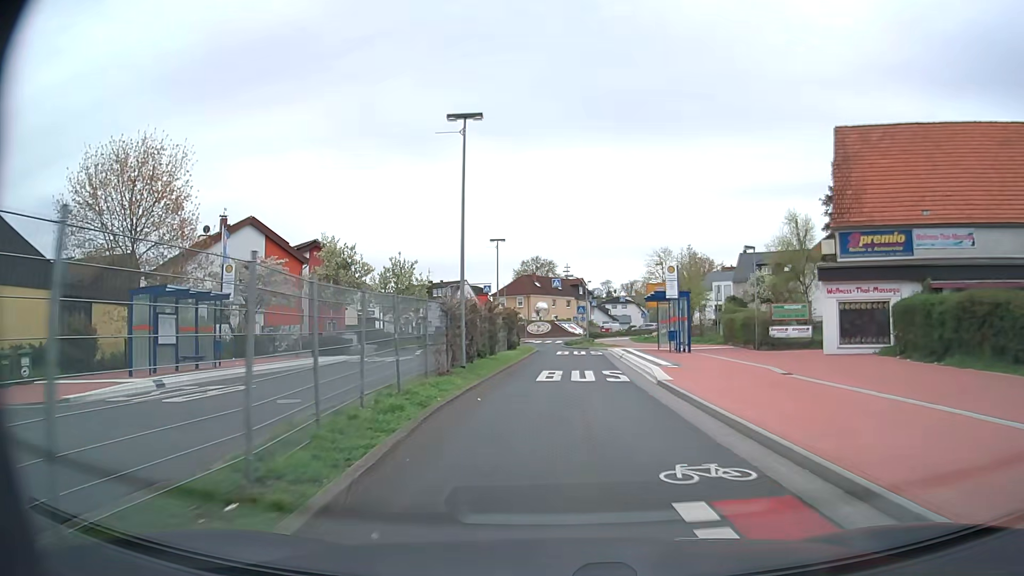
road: secondary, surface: asphalt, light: Day
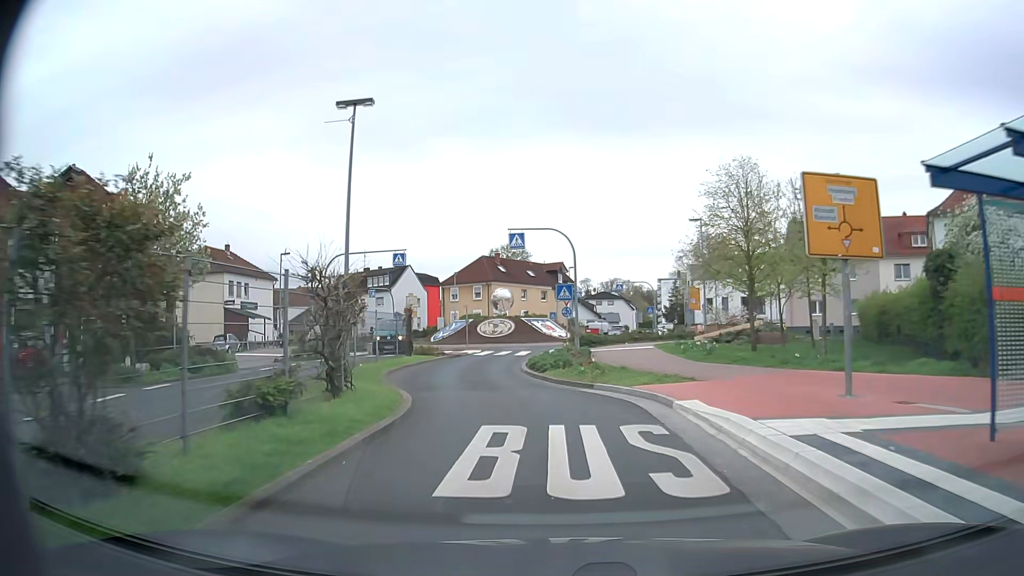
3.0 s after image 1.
(+1.1, +29.7) m; +3°
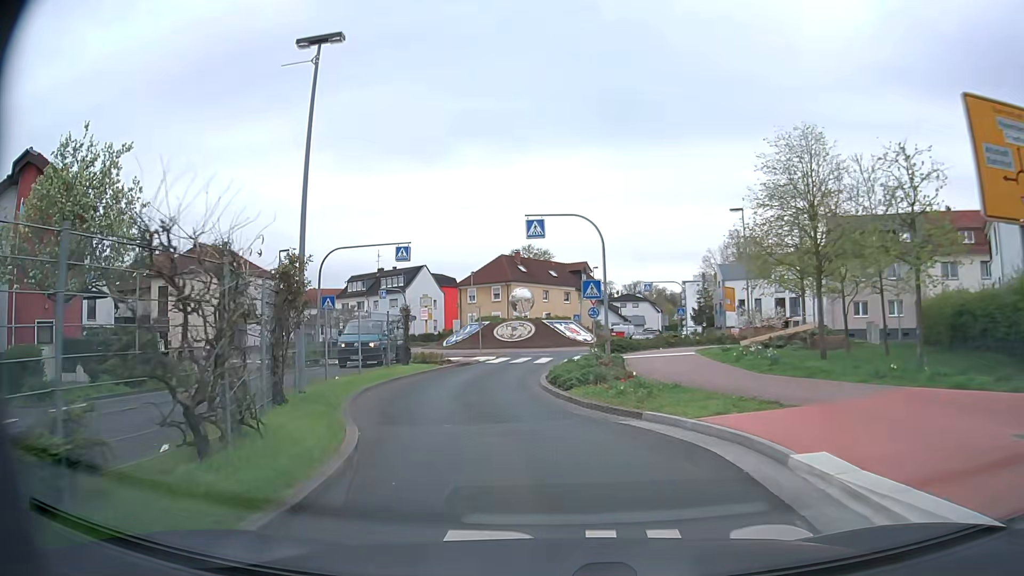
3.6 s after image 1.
(-0.1, +4.7) m; -3°
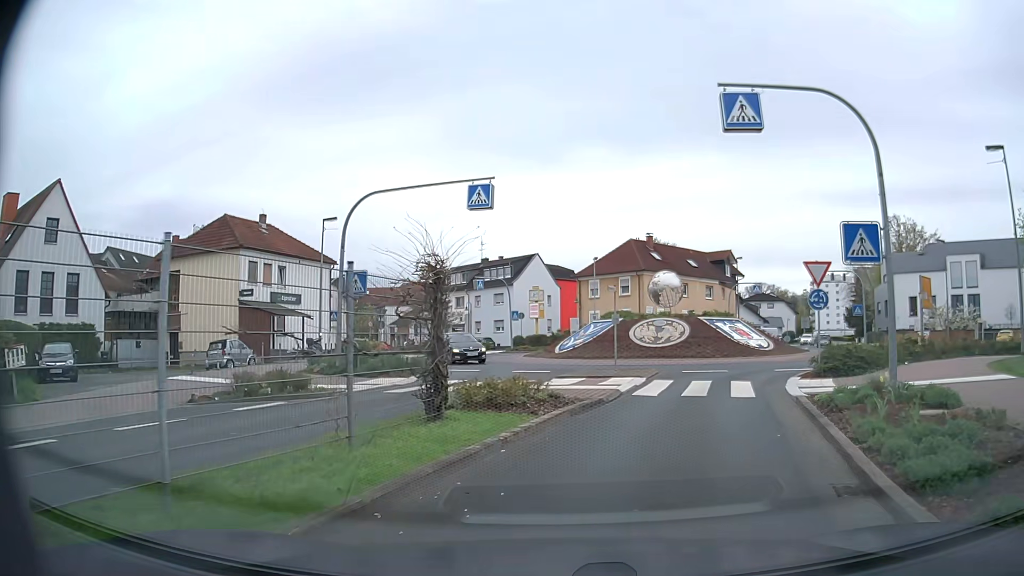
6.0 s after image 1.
(-1.6, +14.6) m; -11°
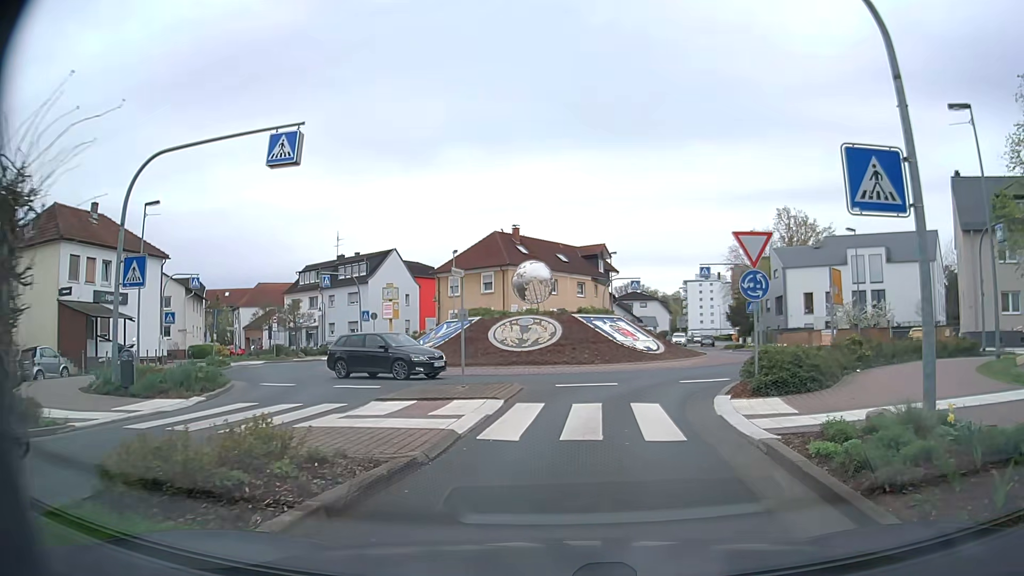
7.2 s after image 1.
(+0.5, +5.6) m; +12°
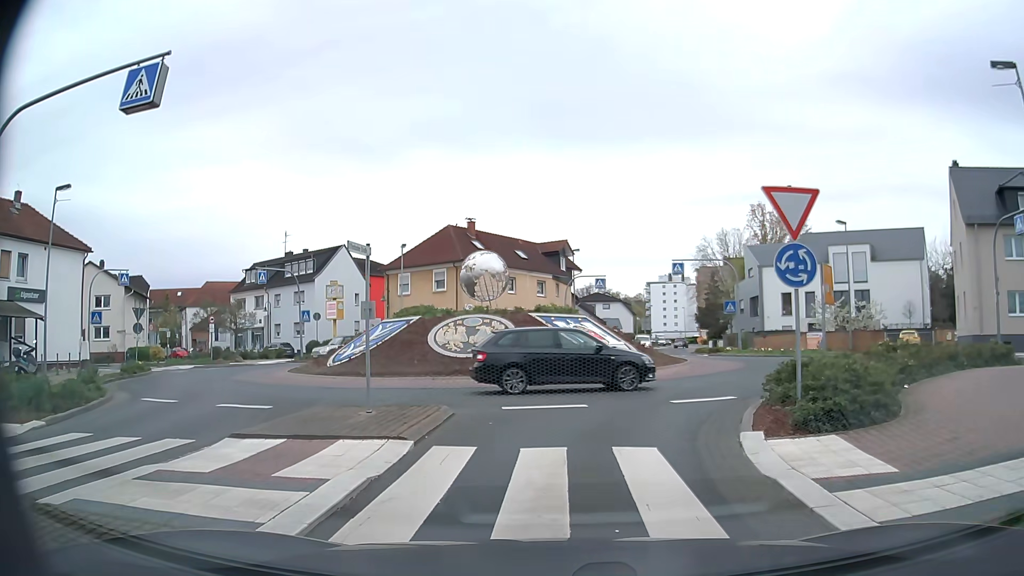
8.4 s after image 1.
(+0.2, +4.4) m; +3°
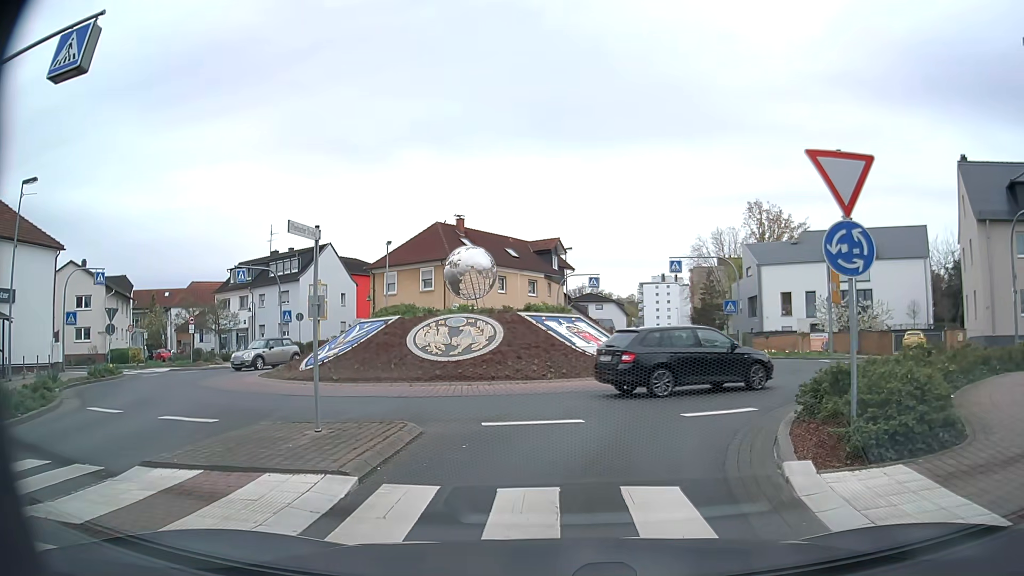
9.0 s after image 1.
(0.0, +1.9) m; +1°
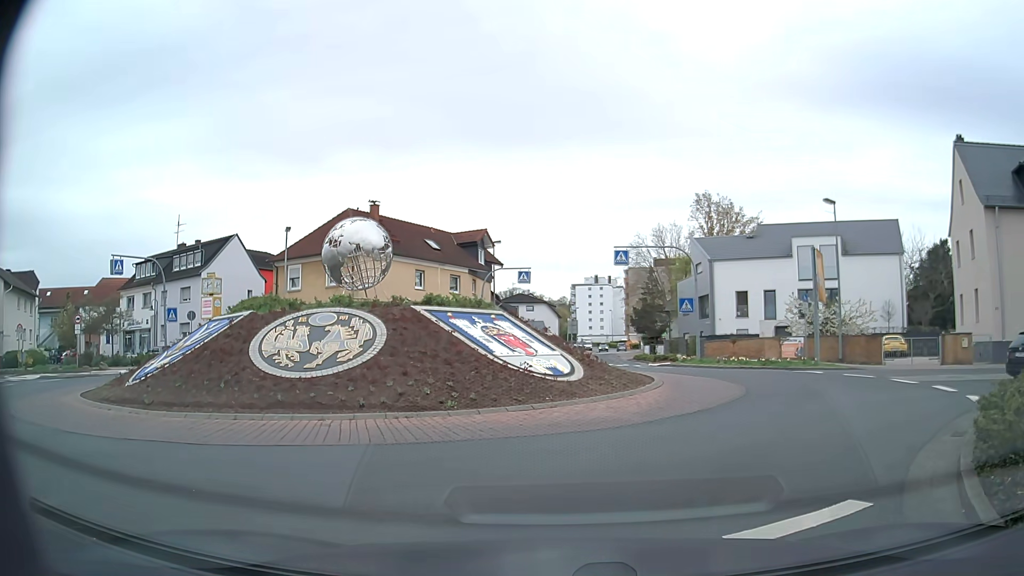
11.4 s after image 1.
(+0.1, +6.5) m; +4°
(+3, +9) (+7, +18) (+5, +28) (+4, +38) (+5, +48) (+6, +58) (+6, +68) (+7, +78) (+8, +88) (+10, +98) m
